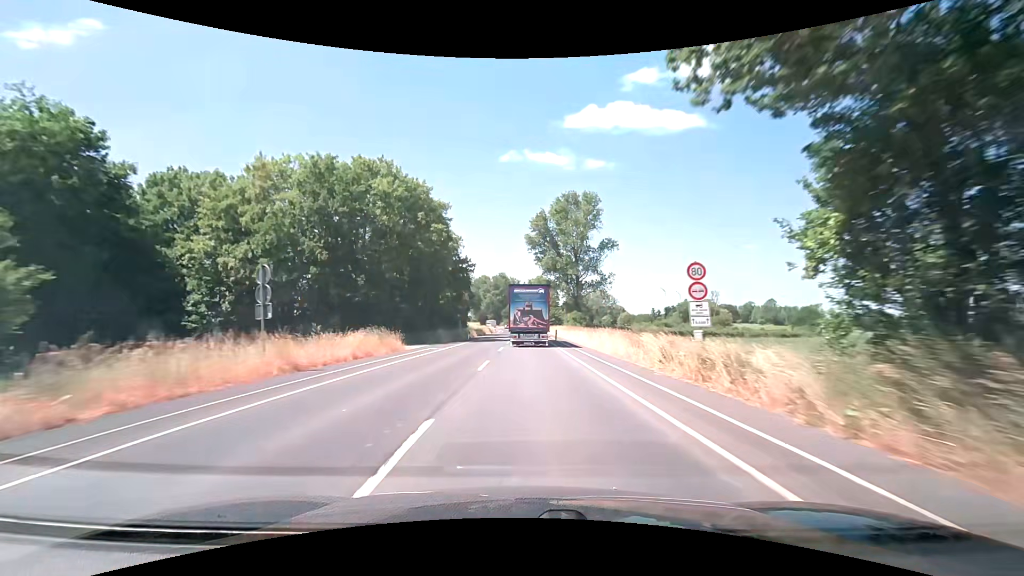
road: secondary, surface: asphalt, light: Day
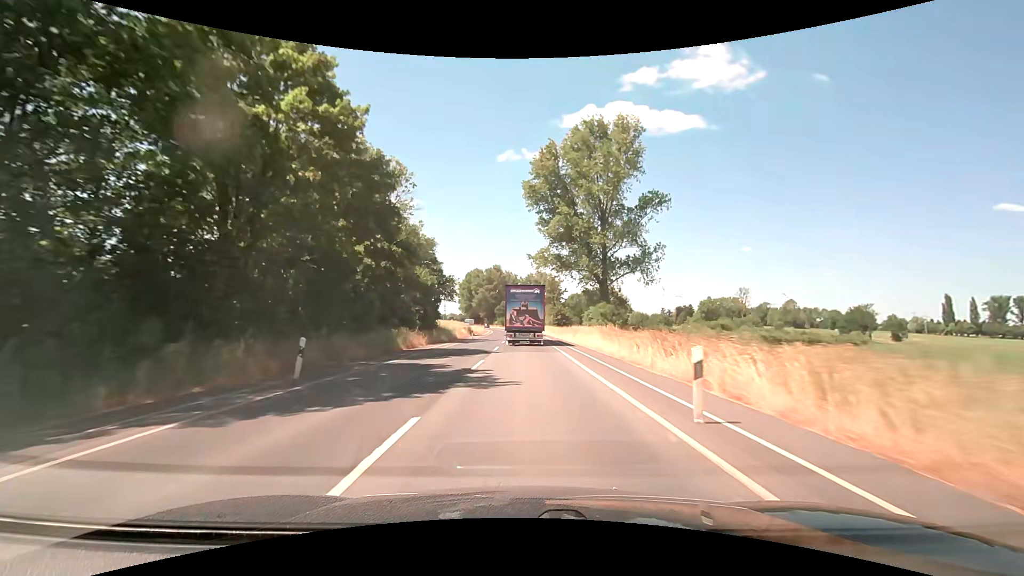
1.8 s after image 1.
(+0.1, +35.8) m; 0°
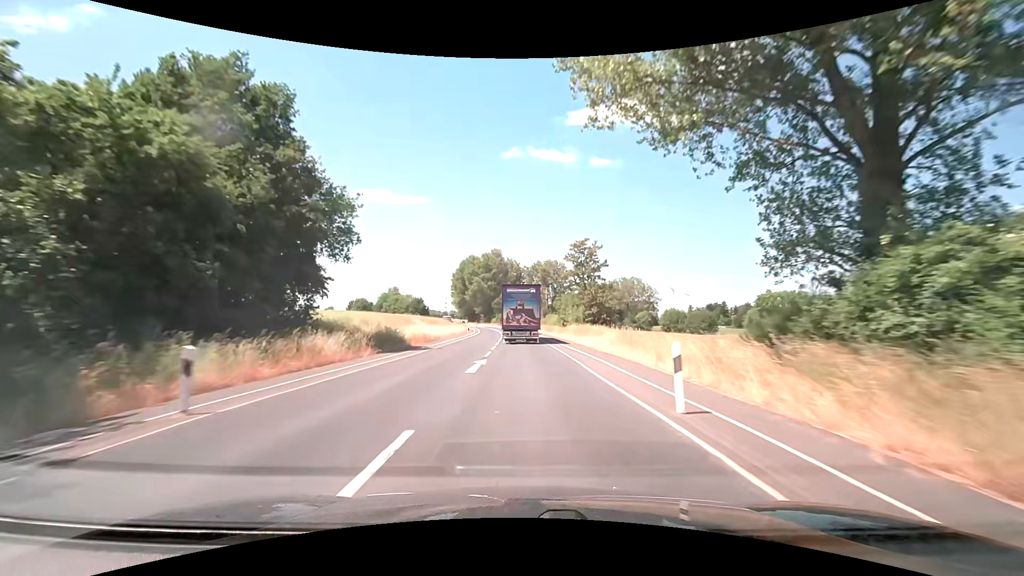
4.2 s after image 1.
(-0.1, +48.8) m; 0°
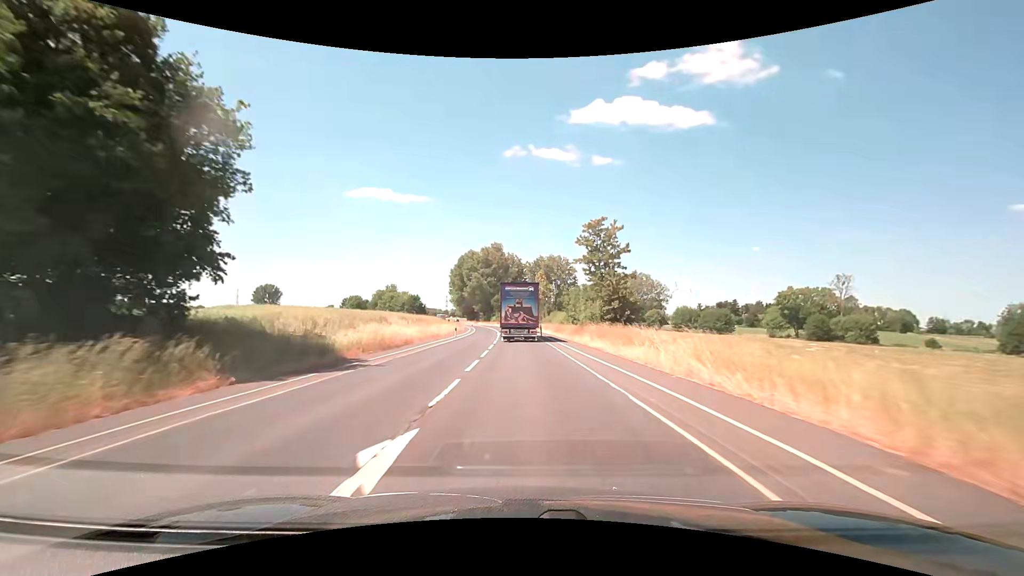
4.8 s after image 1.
(0.0, +12.3) m; 0°
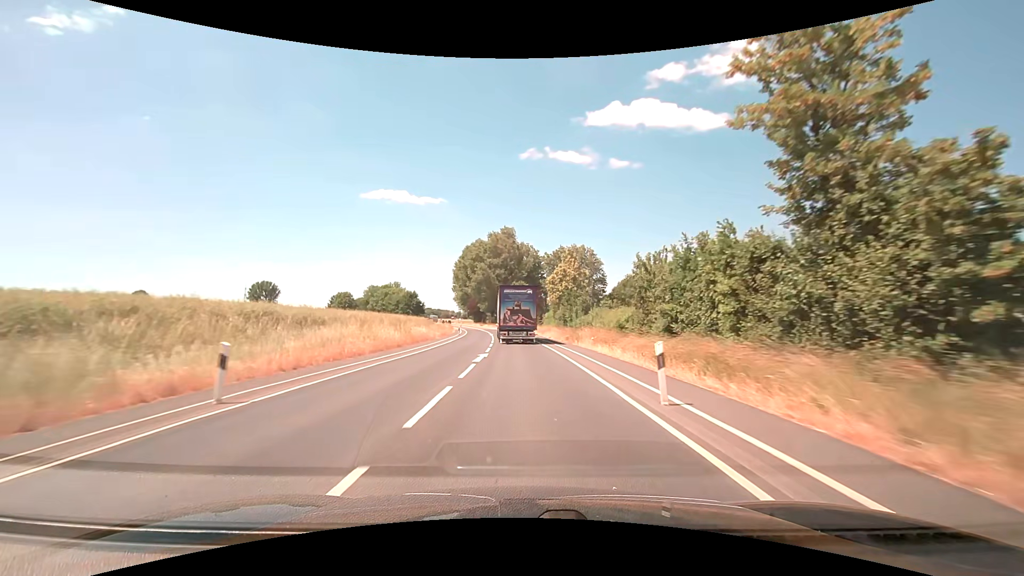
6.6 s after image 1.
(-0.6, +37.2) m; -2°
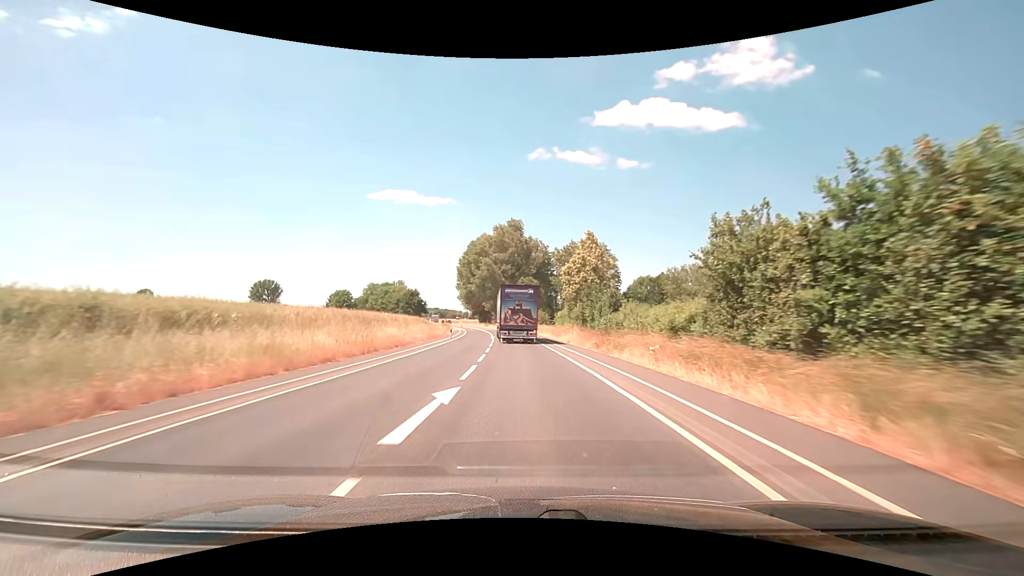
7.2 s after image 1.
(-0.1, +12.4) m; -1°
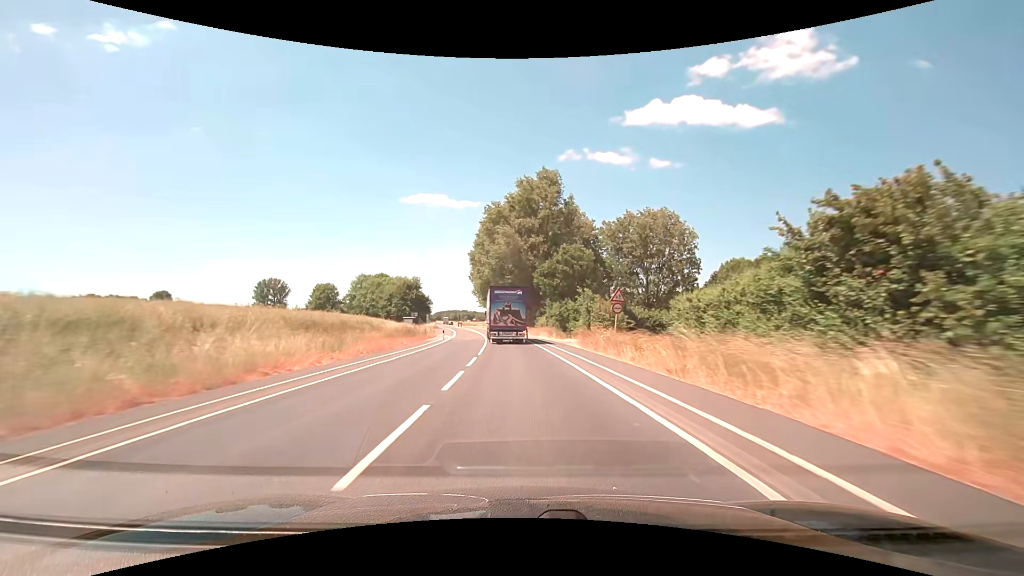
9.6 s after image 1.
(-1.4, +49.9) m; -3°
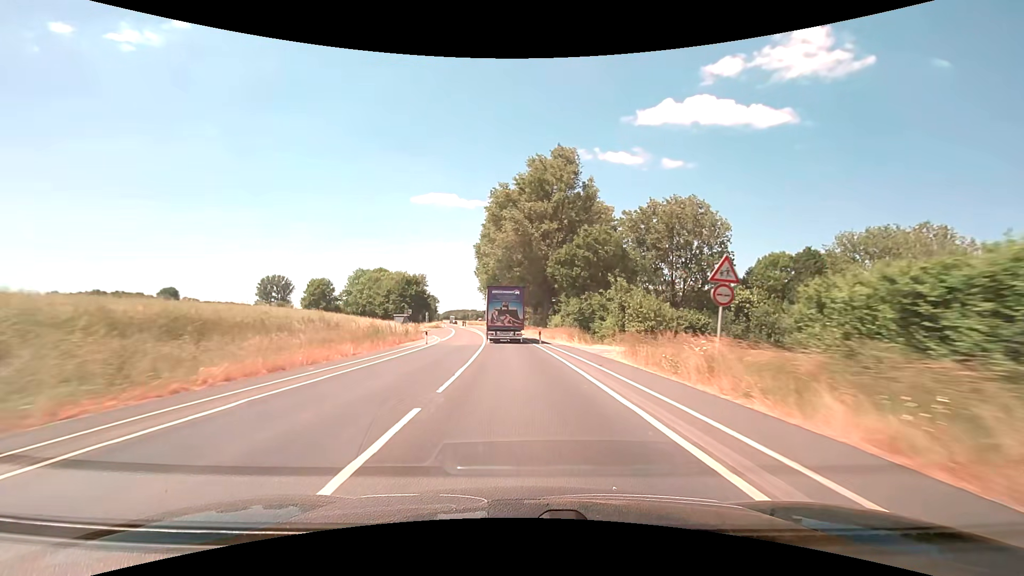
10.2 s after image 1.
(-0.1, +12.4) m; -1°
(0, +10) (0, +20) (-1, +30) (-2, +40) (-3, +50) (-4, +60) (-5, +70) (-6, +80) (-7, +90) (-9, +100) m
